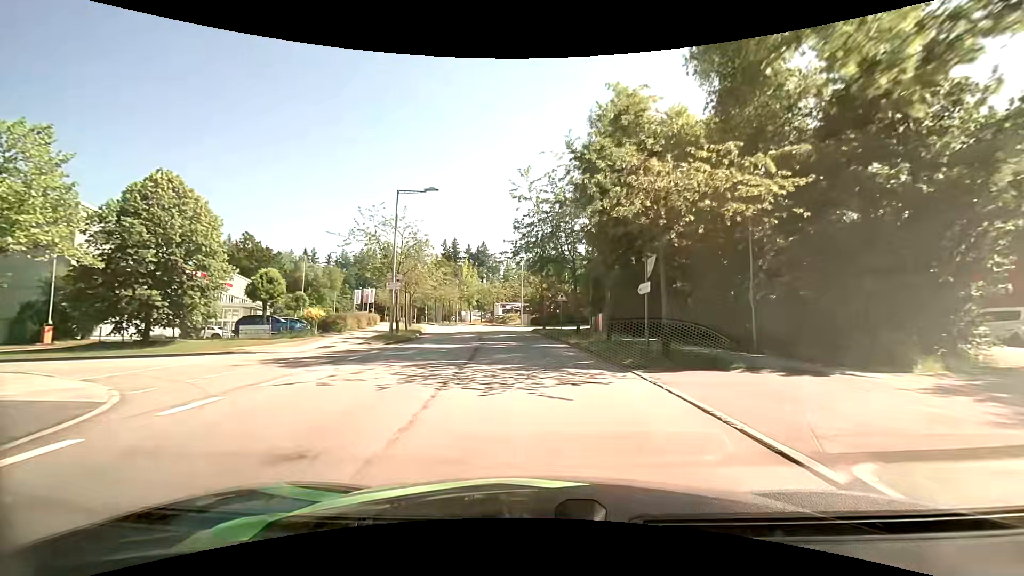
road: residential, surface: asphalt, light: Day
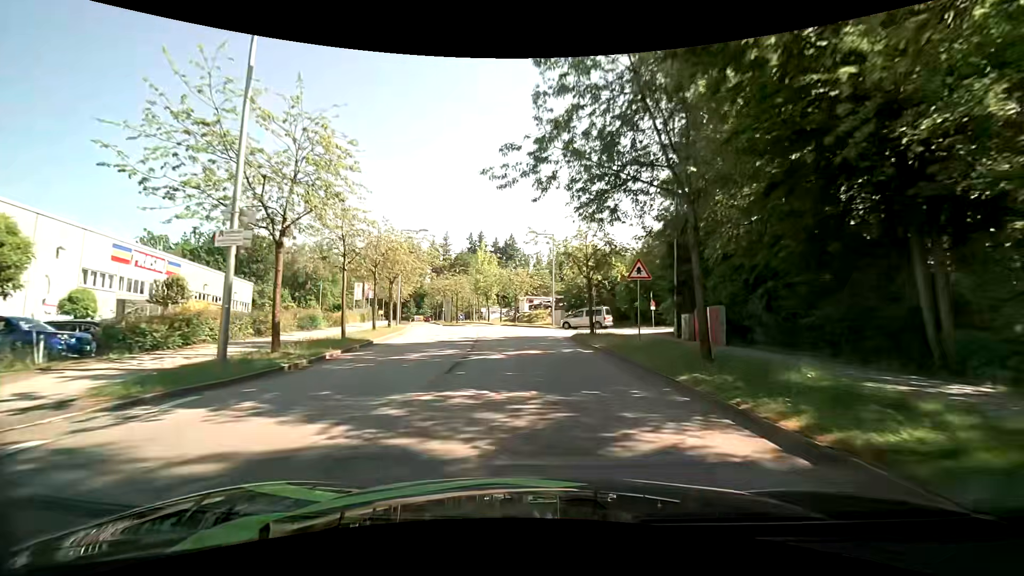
(-0.5, +18.4) m; -3°
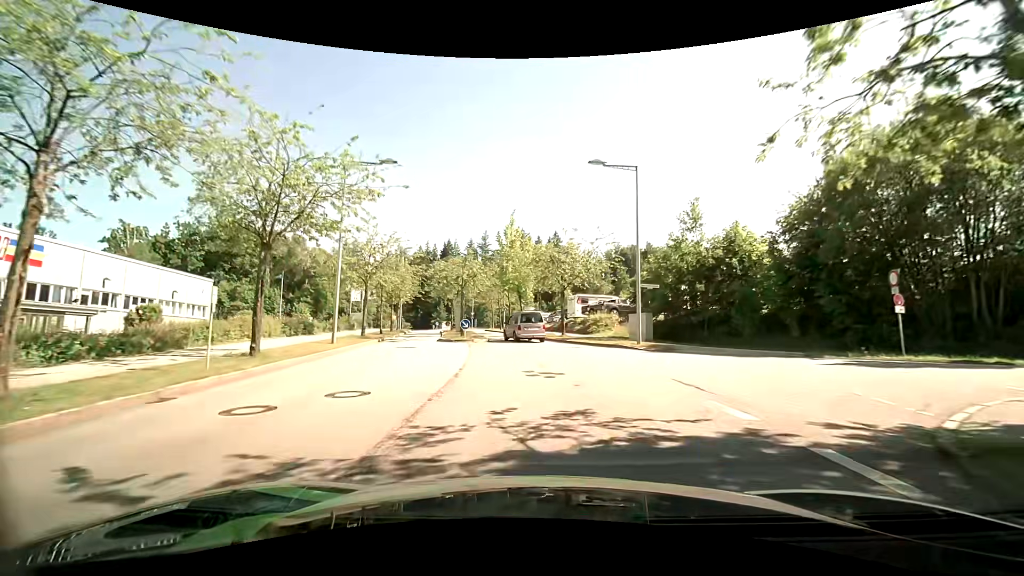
(-1.3, +23.0) m; -5°
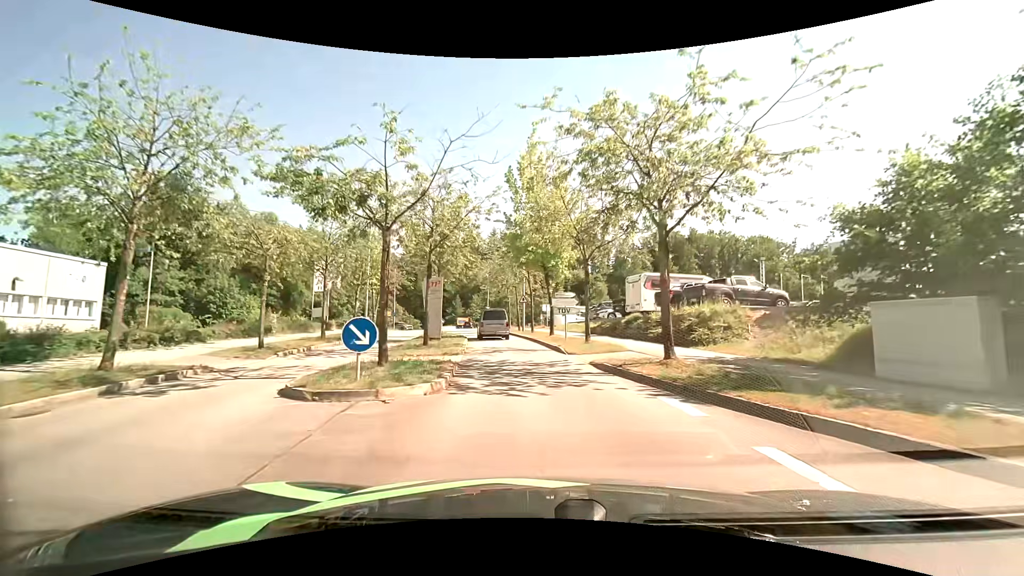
(-0.6, +20.4) m; -3°
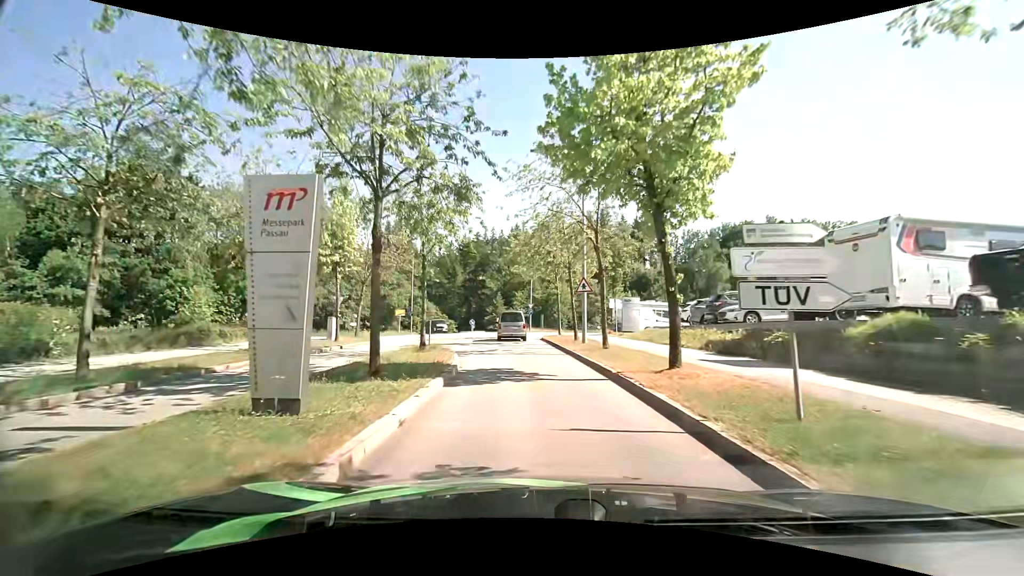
(-0.9, +17.2) m; -6°
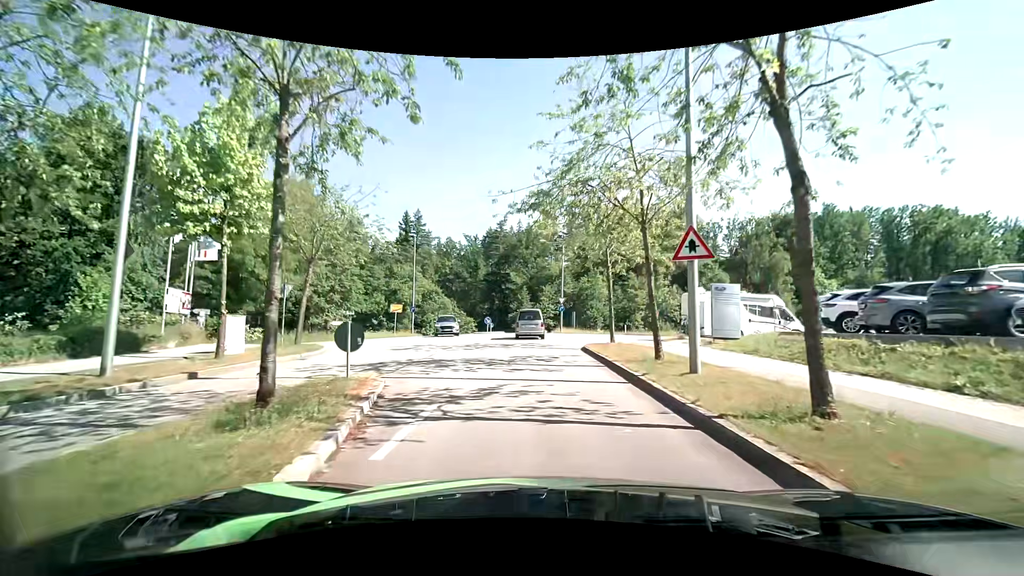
(-0.4, +12.1) m; -4°
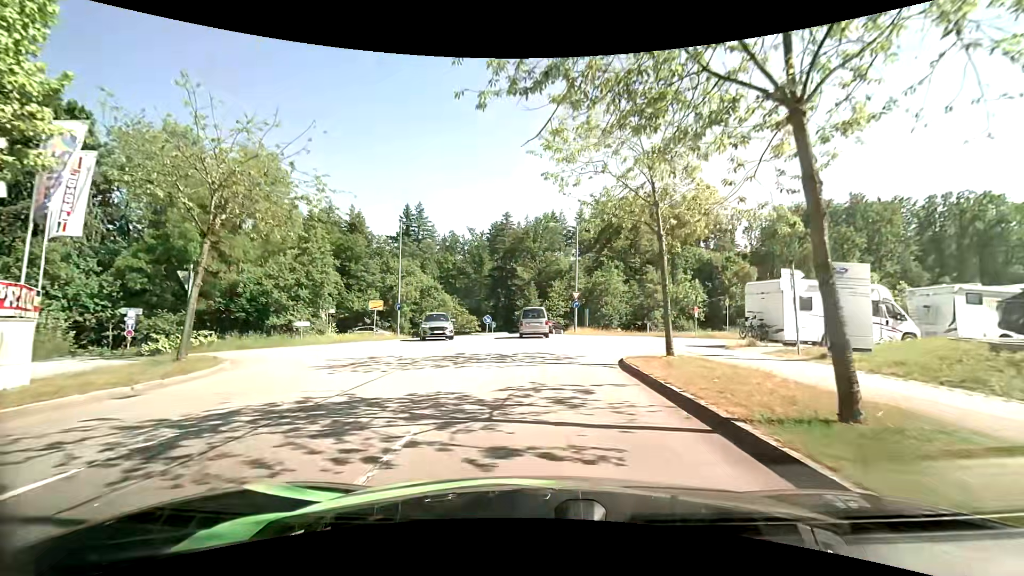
(0.0, +7.7) m; -1°
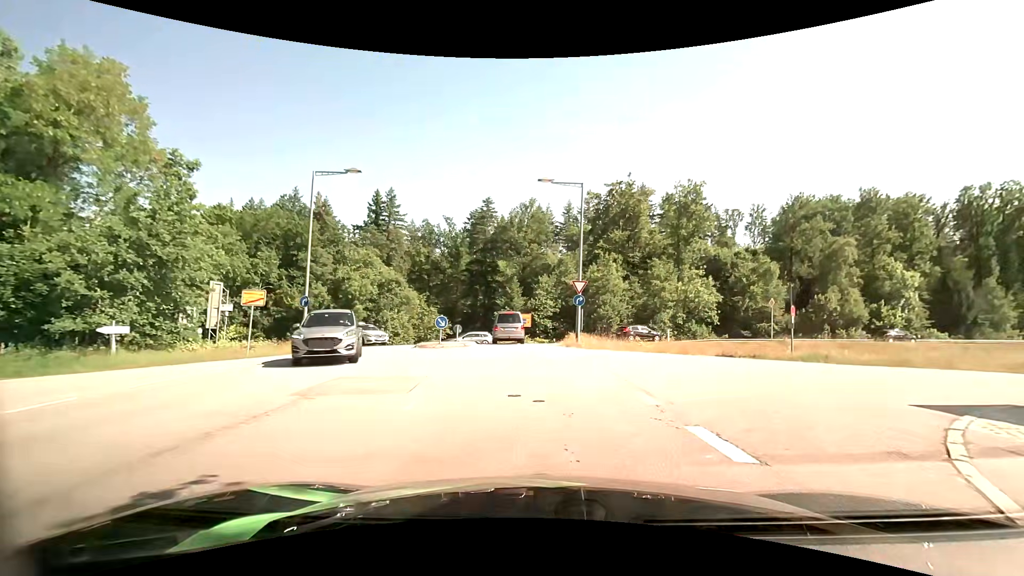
(+0.1, +13.8) m; +2°
